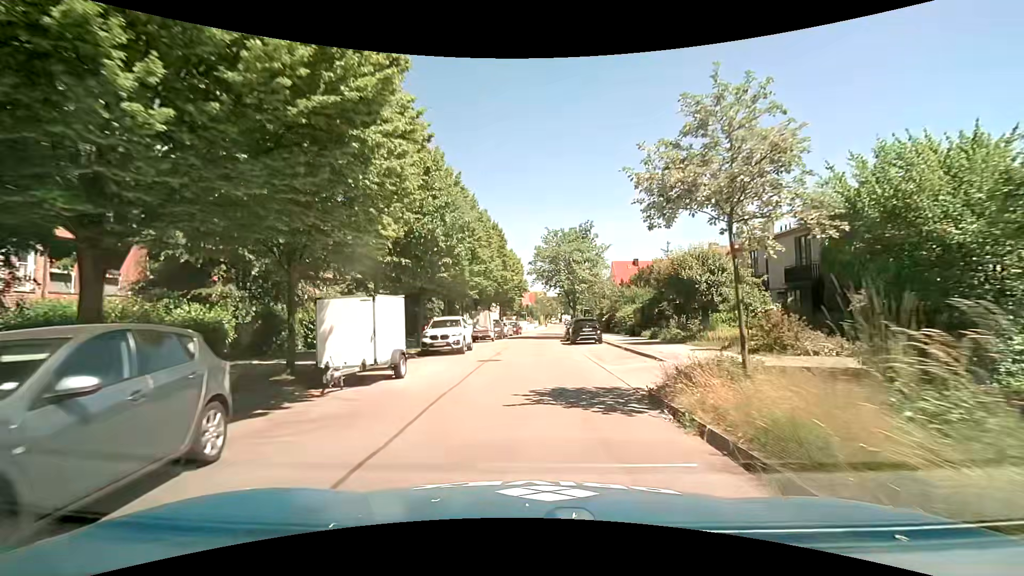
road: residential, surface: asphalt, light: Day
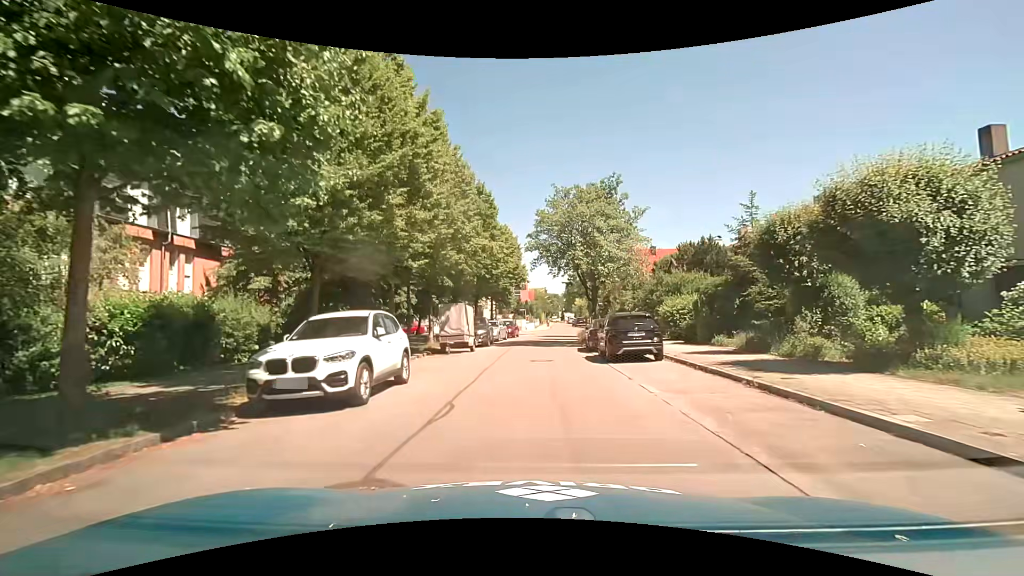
(-0.1, +13.1) m; -1°
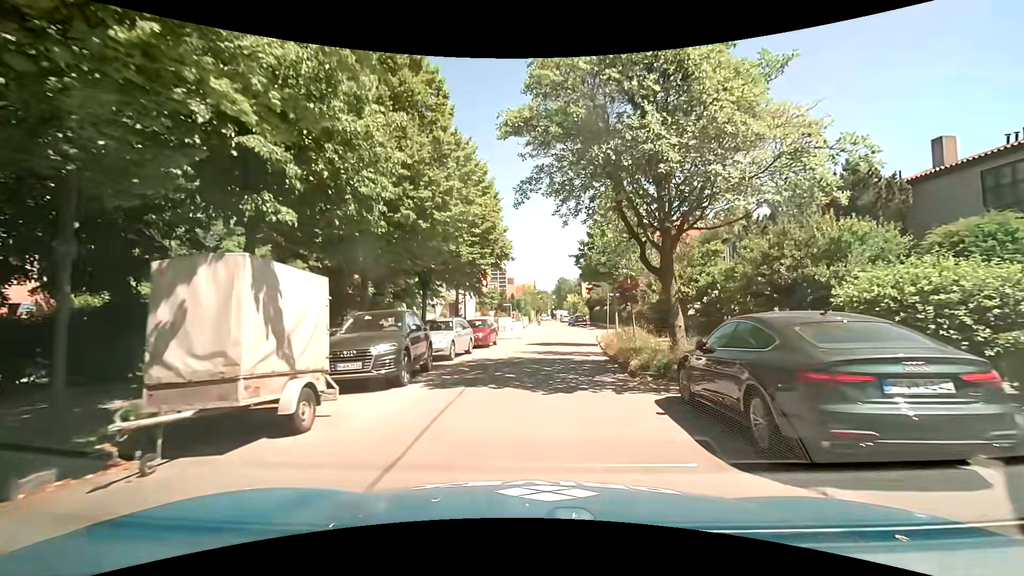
(+0.2, +16.7) m; +1°
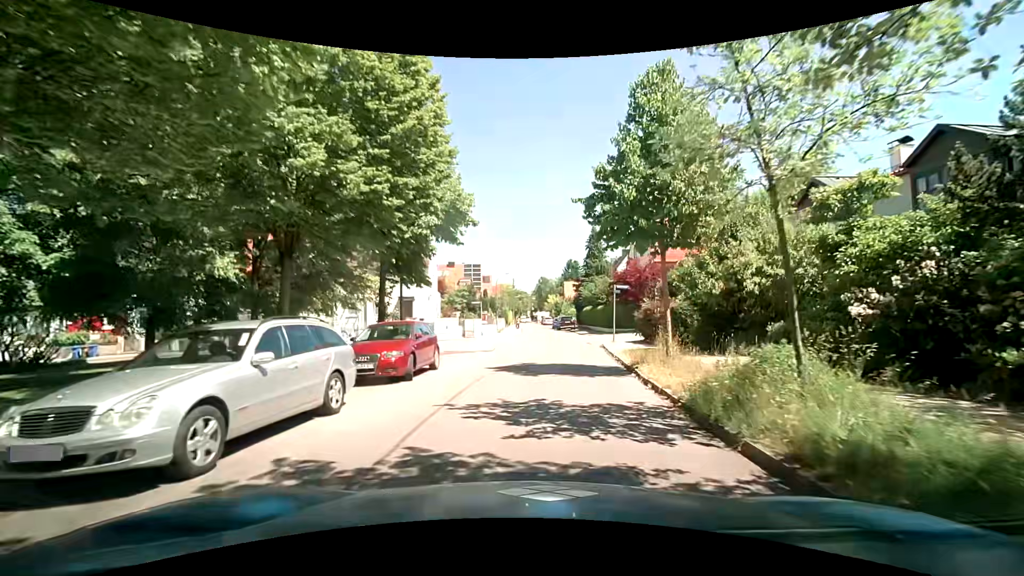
(+0.3, +12.1) m; +2°
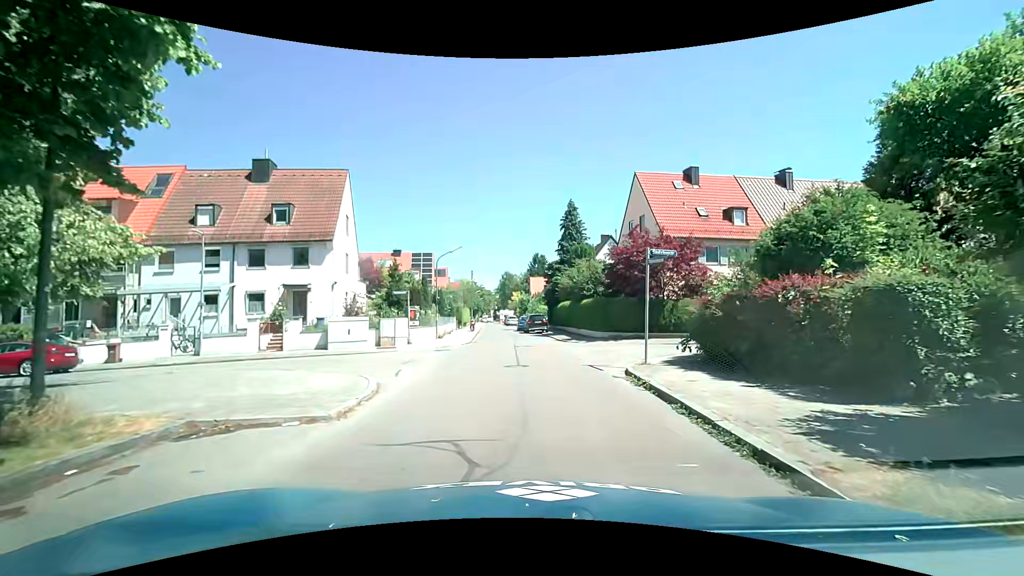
(+0.5, +14.8) m; +4°
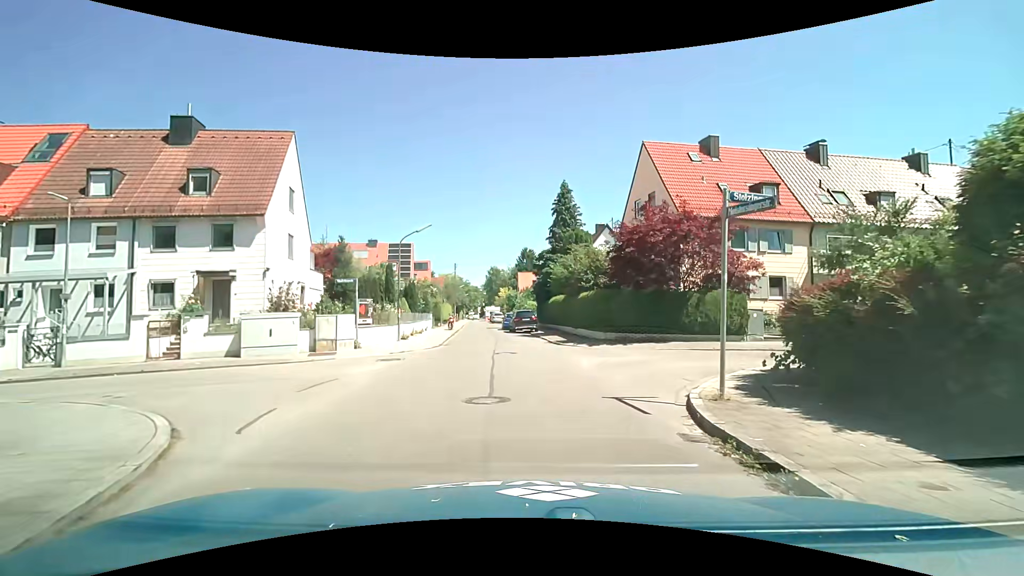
(+0.1, +6.3) m; +2°
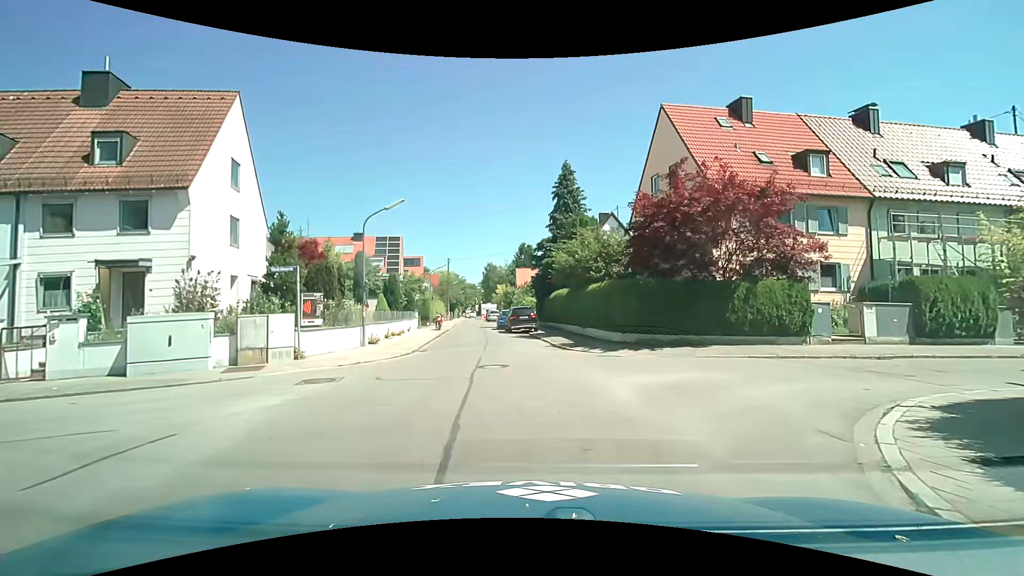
(0.0, +4.9) m; 0°
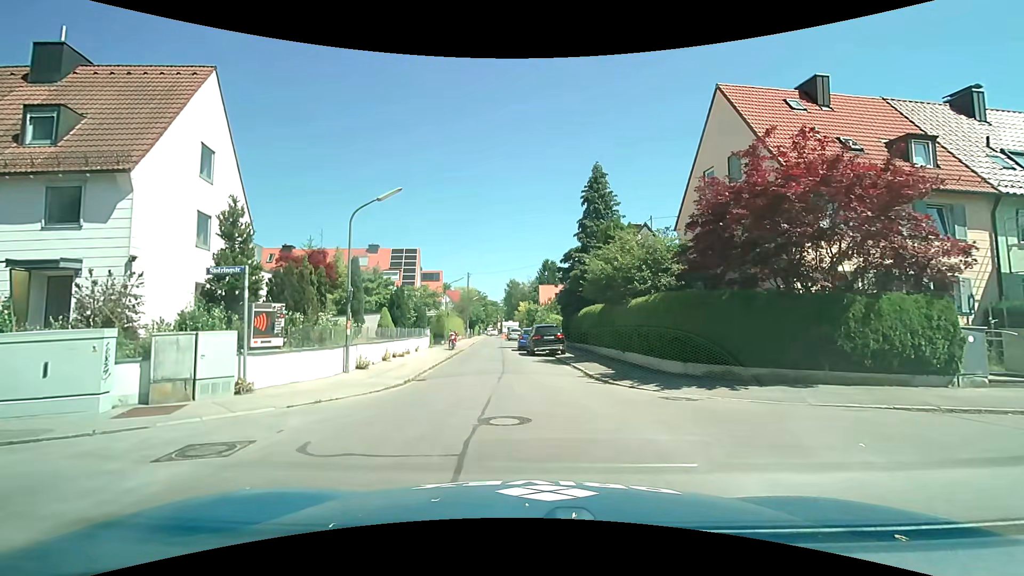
(-0.2, +4.4) m; -3°
(0, +10) (-1, +20) (-2, +30) (-3, +40) (-4, +50) (-4, +60) (-5, +70) (-6, +80) (-6, +90) (-6, +100) m
